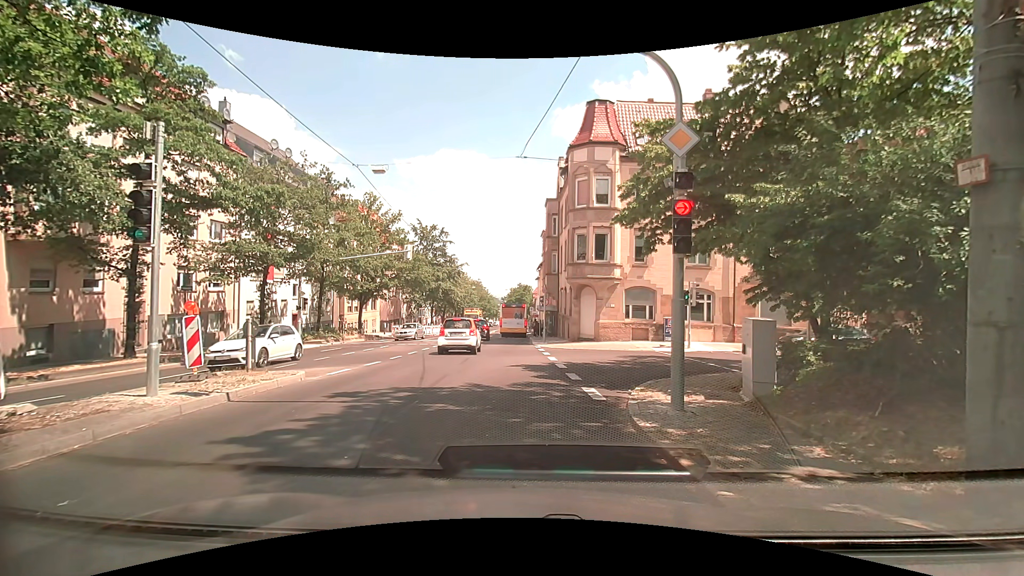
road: secondary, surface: asphalt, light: Day
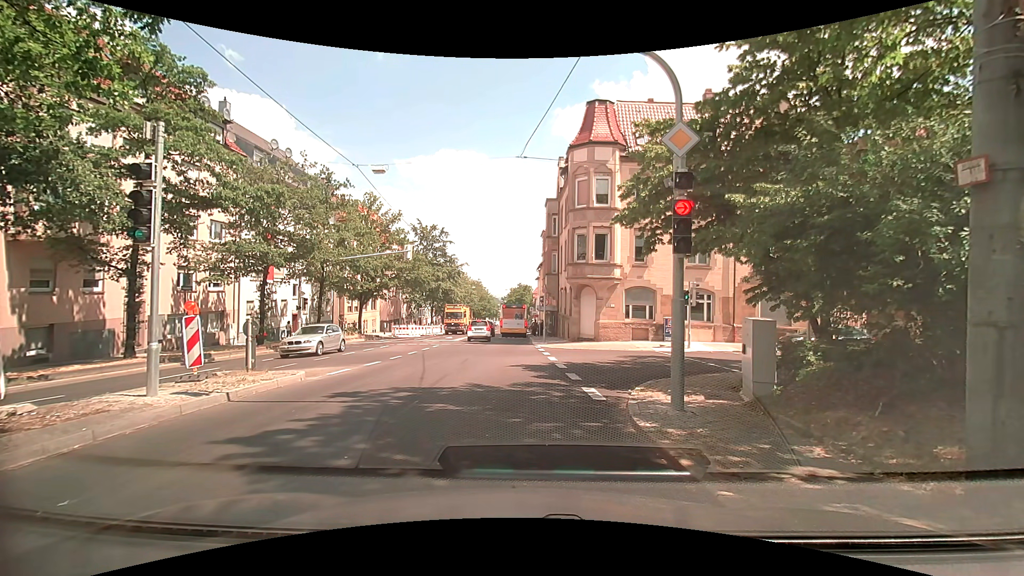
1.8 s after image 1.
(0.0, 0.0) m; 0°
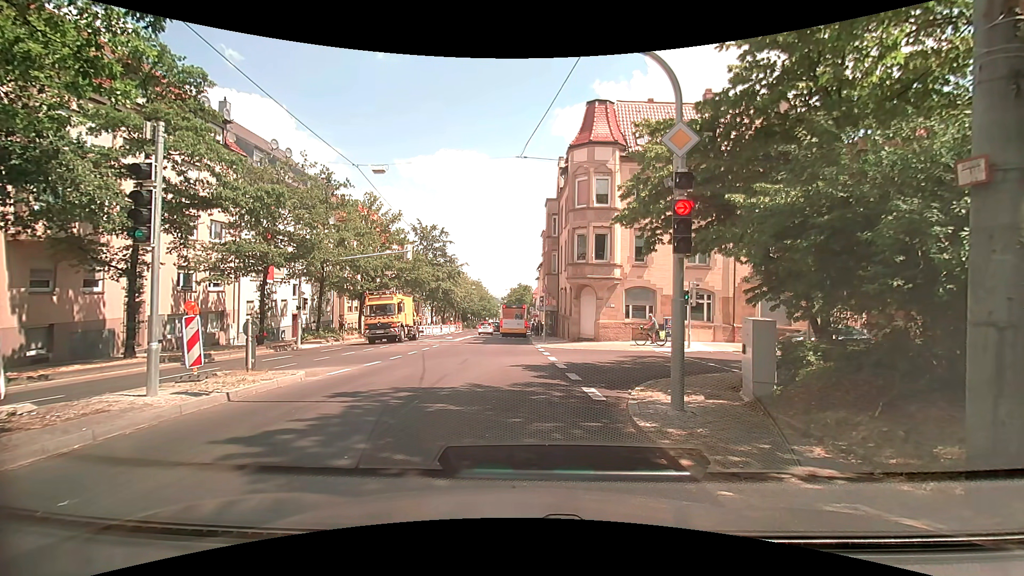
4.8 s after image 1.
(0.0, 0.0) m; 0°
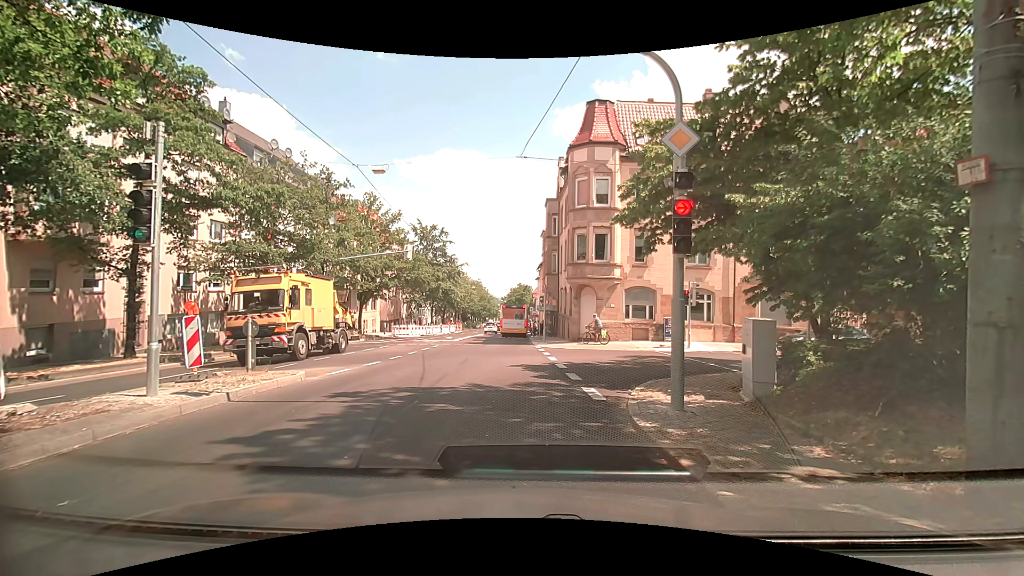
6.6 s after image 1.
(0.0, 0.0) m; 0°
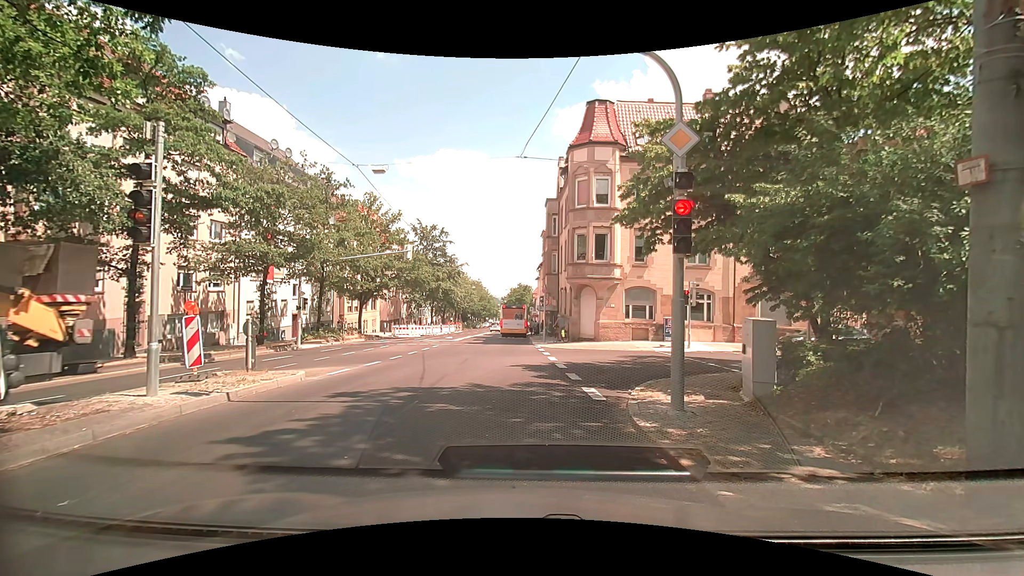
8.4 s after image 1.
(0.0, 0.0) m; 0°
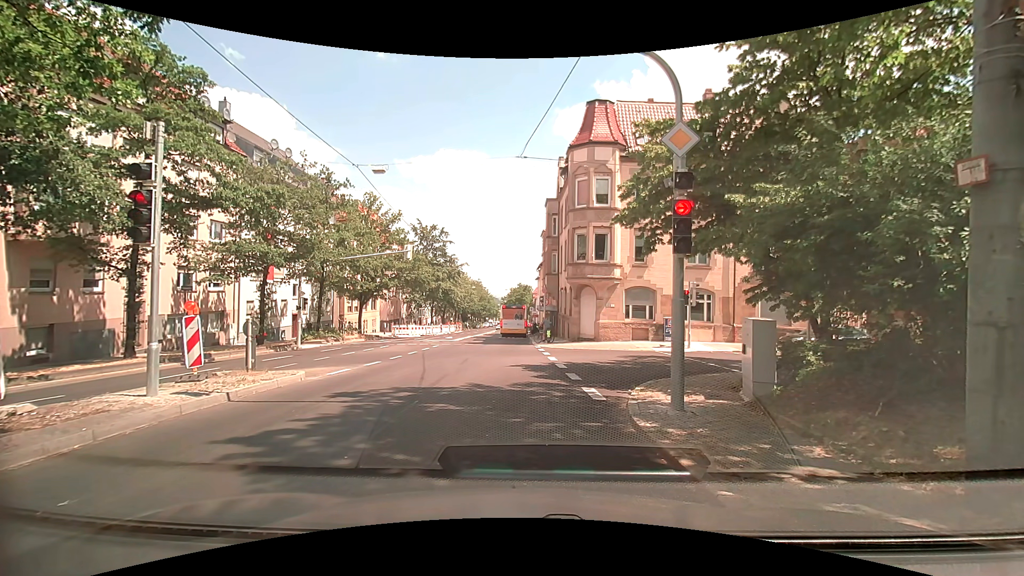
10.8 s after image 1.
(0.0, 0.0) m; 0°
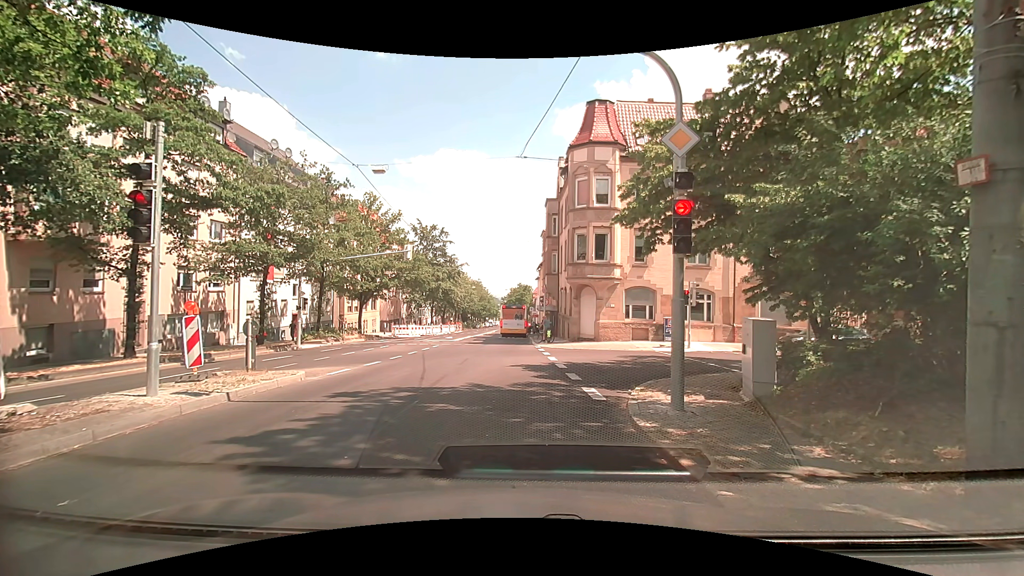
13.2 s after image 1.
(0.0, 0.0) m; 0°
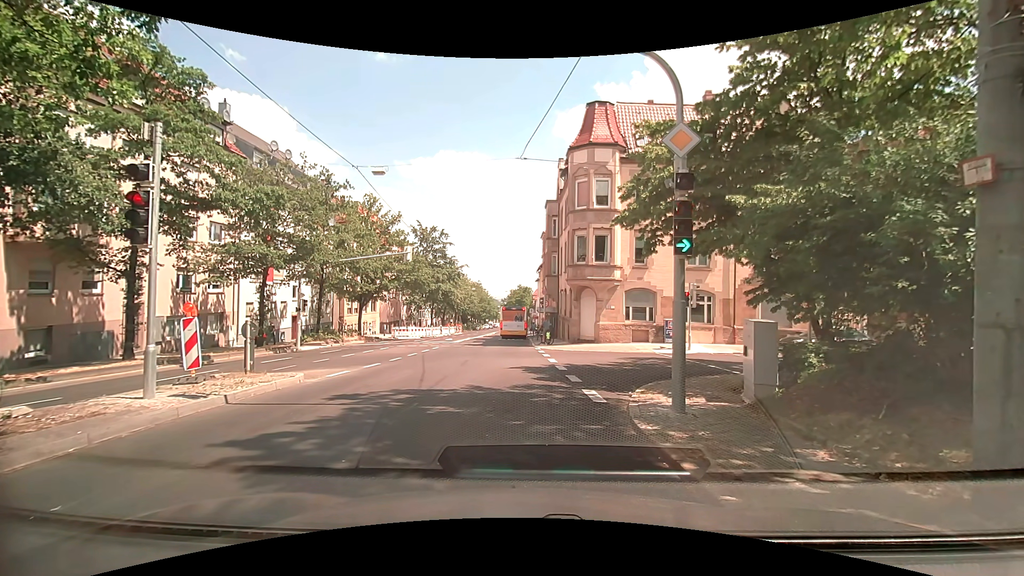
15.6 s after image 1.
(0.0, 0.0) m; 0°
